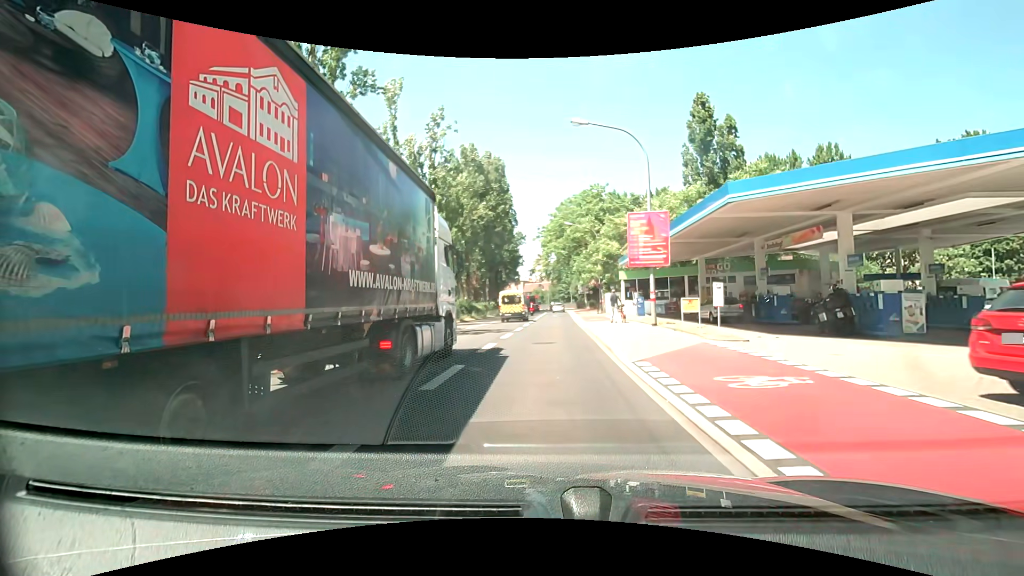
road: primary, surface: asphalt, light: Day
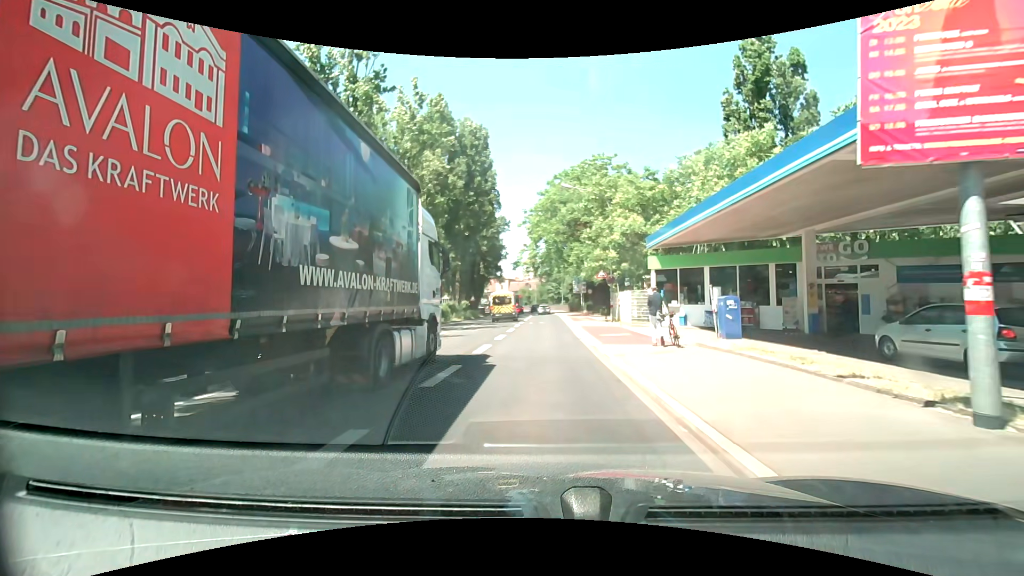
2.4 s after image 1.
(+0.3, +17.4) m; +1°
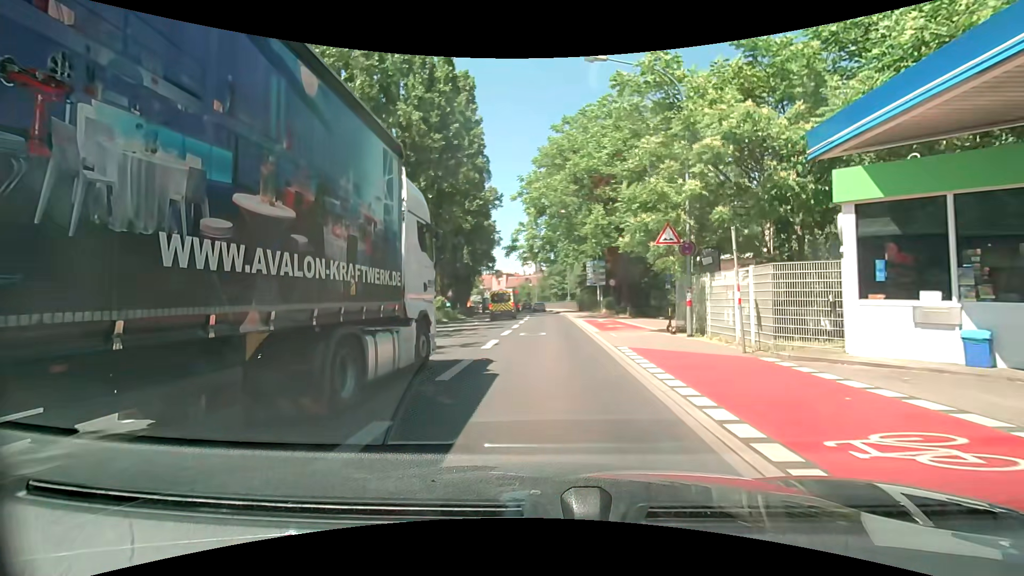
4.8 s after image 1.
(0.0, +17.8) m; +1°
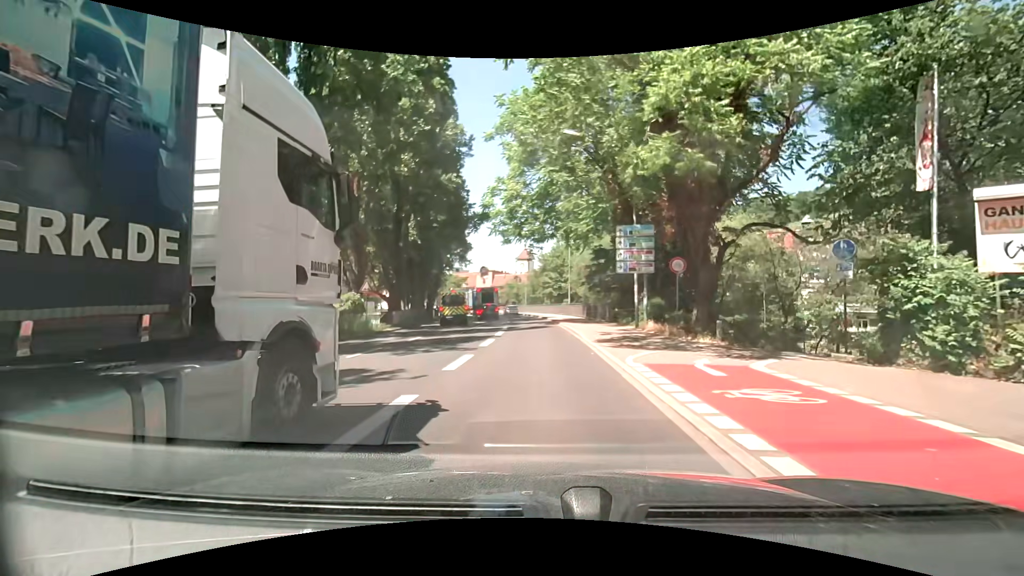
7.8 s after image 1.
(-0.4, +22.3) m; 0°
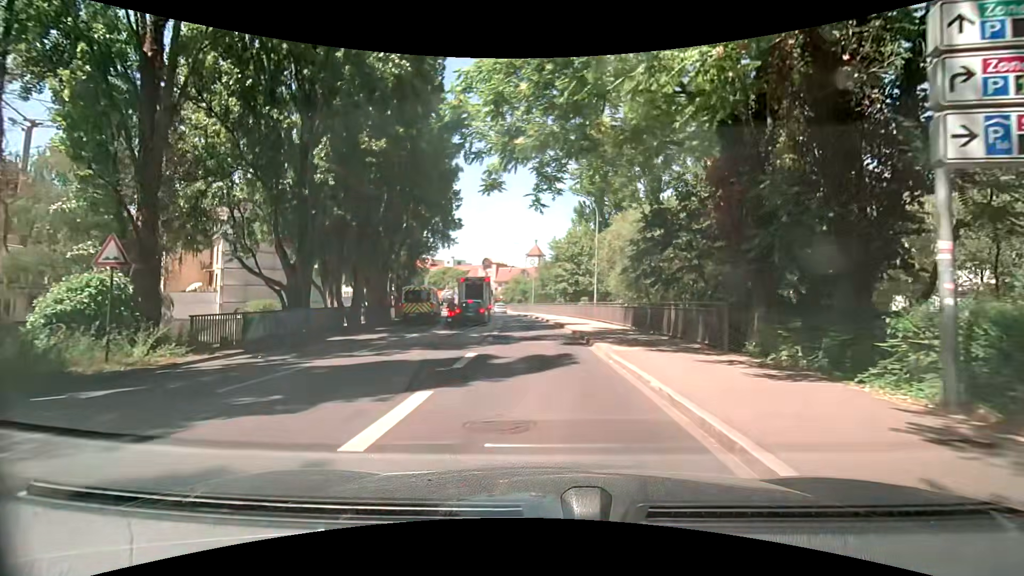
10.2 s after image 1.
(-0.3, +17.9) m; -2°
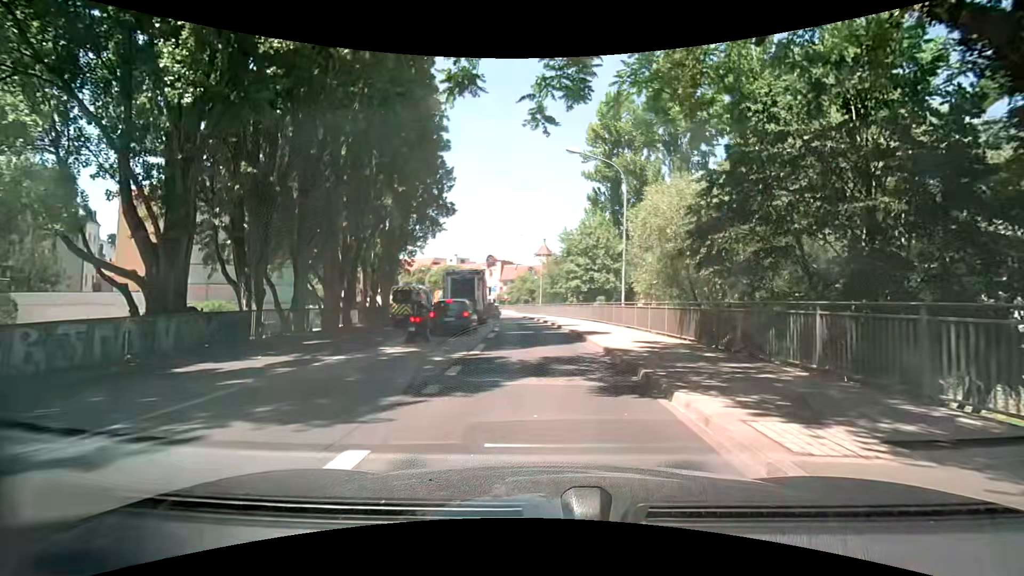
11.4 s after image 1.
(+0.1, +9.0) m; 0°
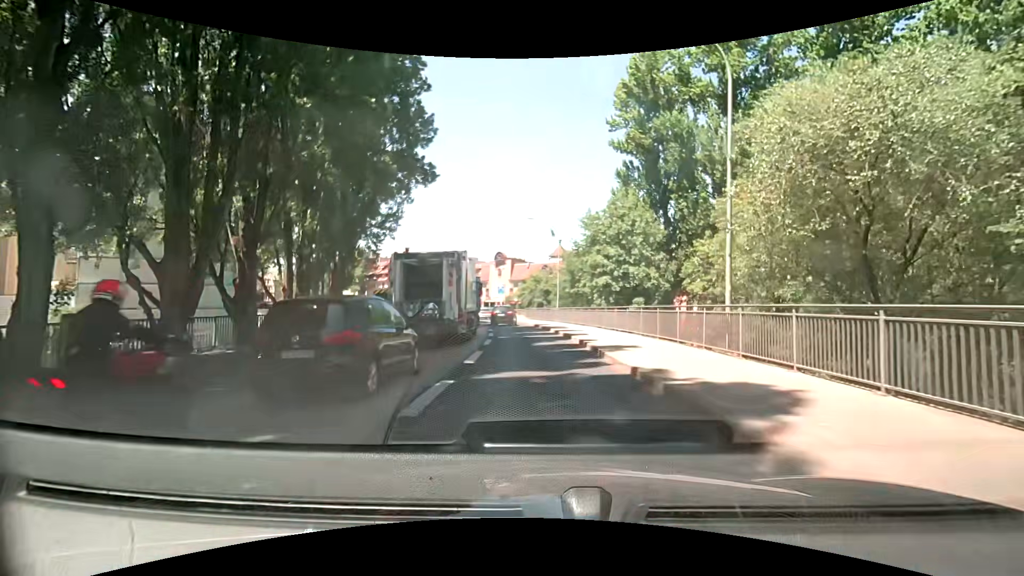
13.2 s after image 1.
(-0.2, +13.5) m; -2°
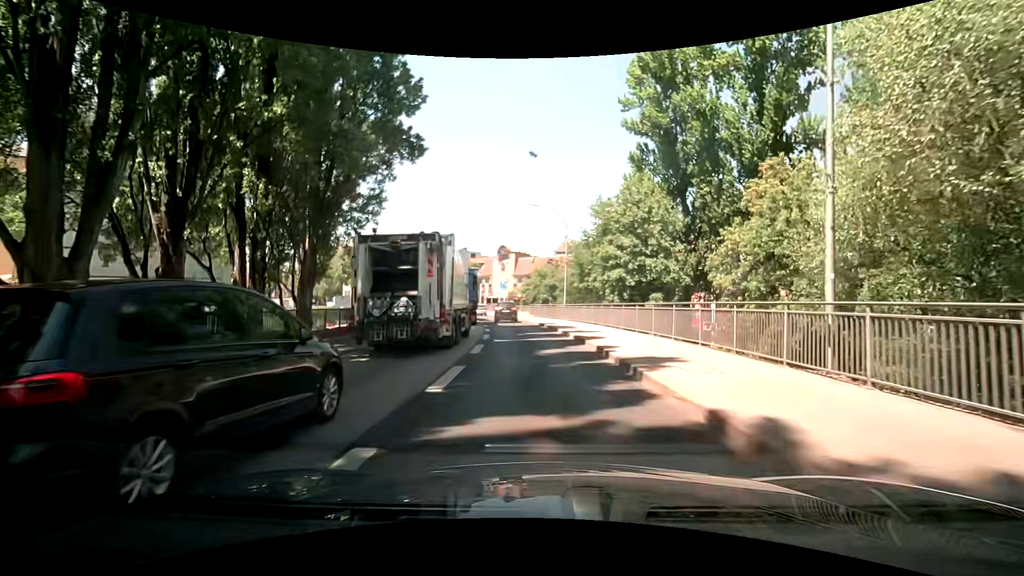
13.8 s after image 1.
(0.0, +4.5) m; +1°
(0, +10) (-1, +20) (-2, +30) (-4, +40) (-6, +50) (-8, +59) (-11, +69) (-15, +78) (-20, +87) (-25, +95) m
